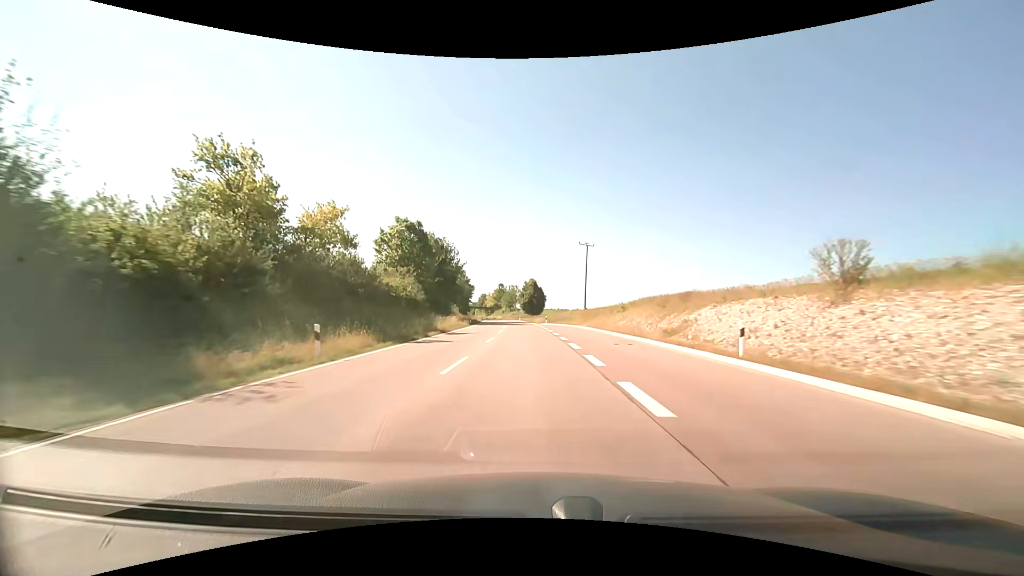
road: primary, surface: asphalt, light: Day
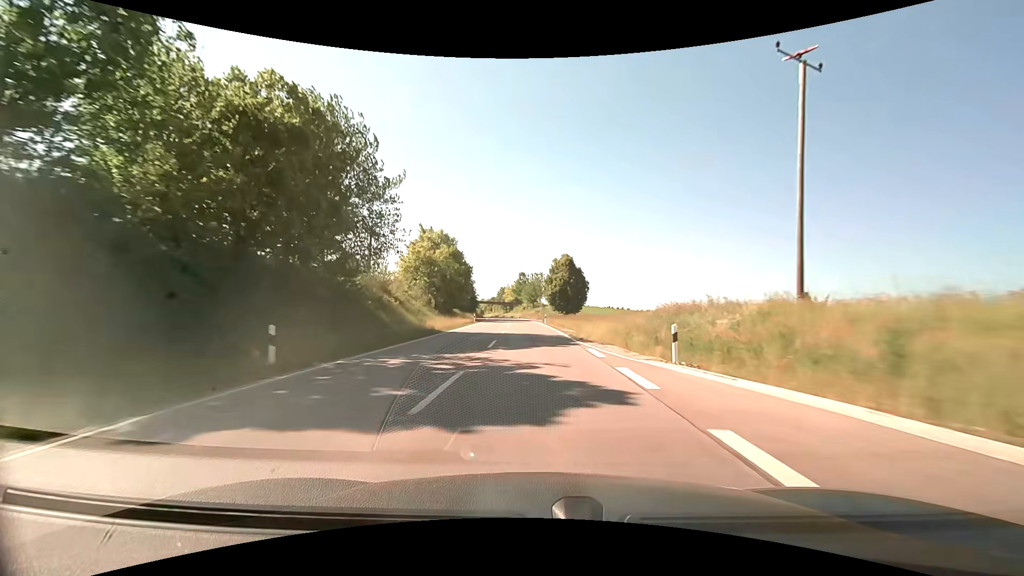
(-1.2, +52.5) m; -2°
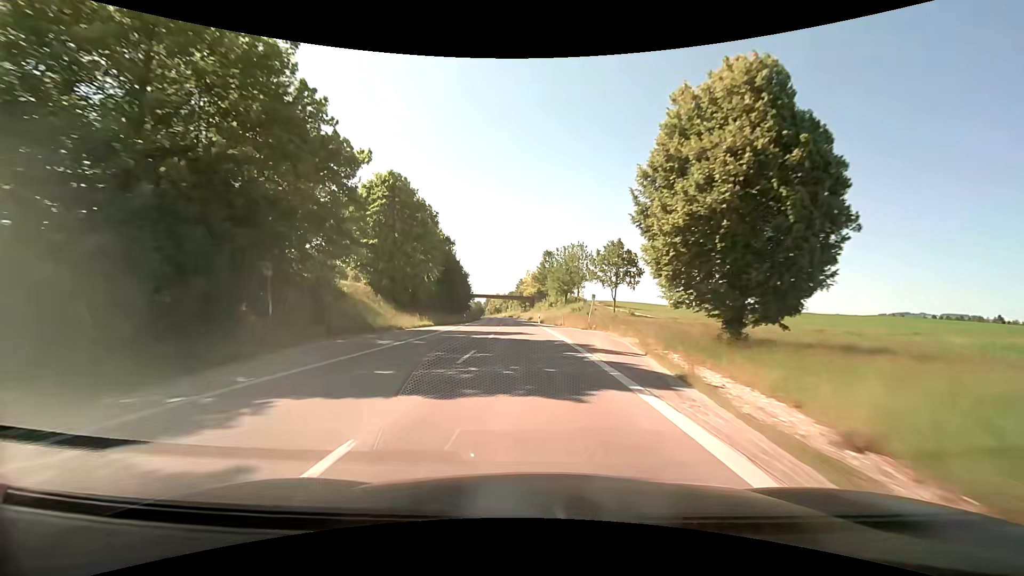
(-2.4, +65.3) m; -4°
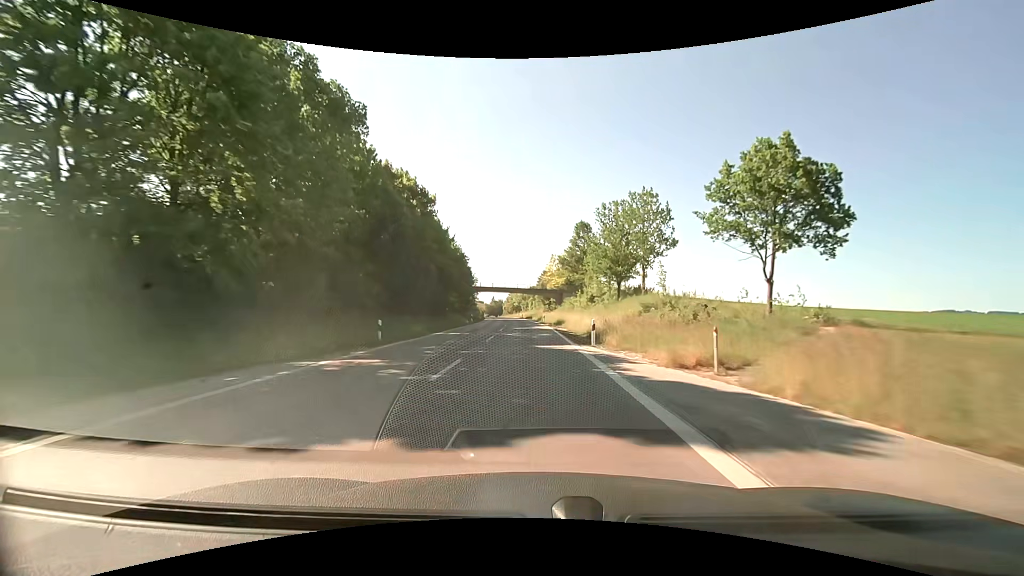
(-0.7, +39.2) m; -2°
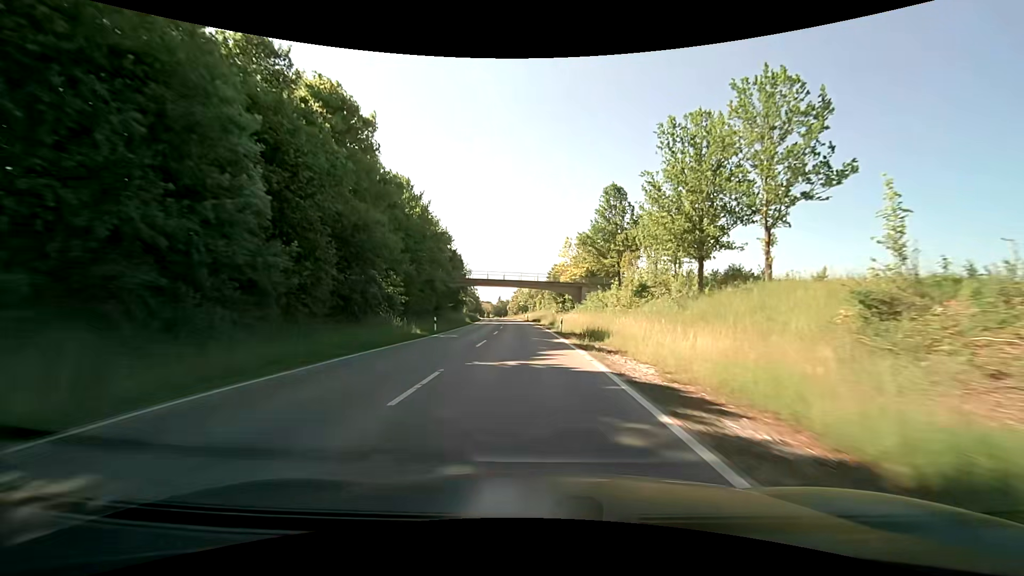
(-0.2, +26.3) m; 0°
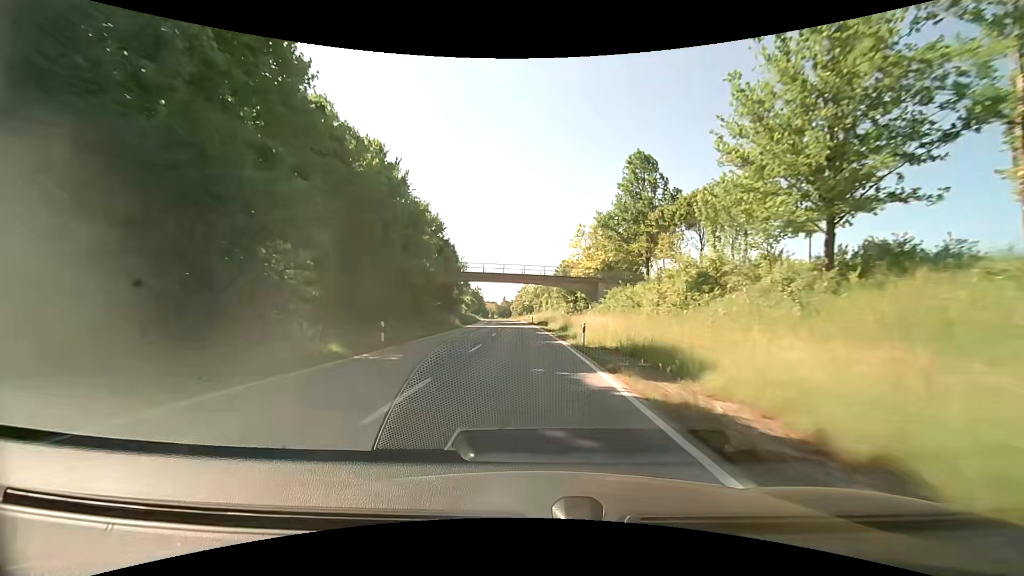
(-0.1, +13.2) m; -1°
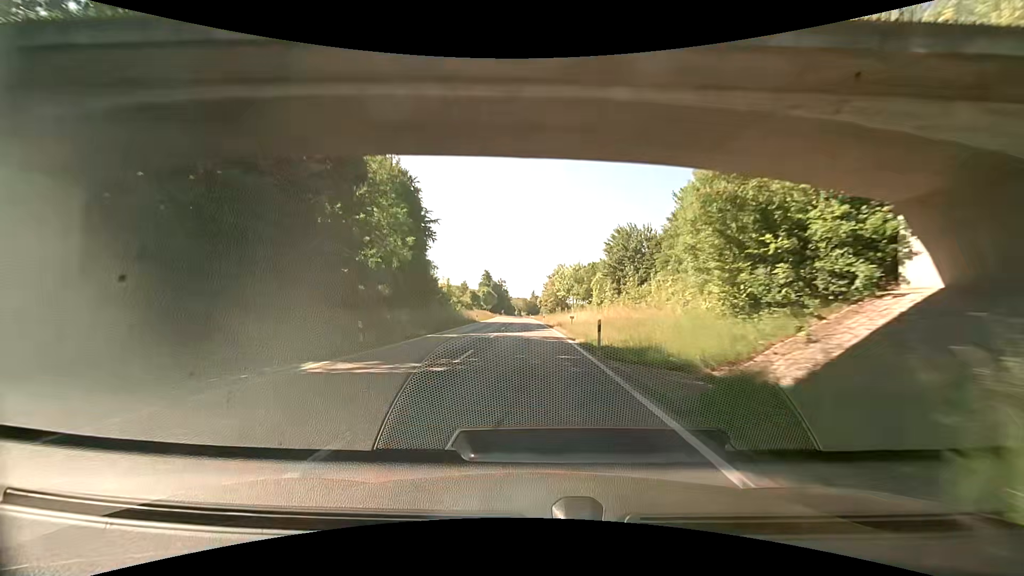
(-2.1, +53.0) m; -4°
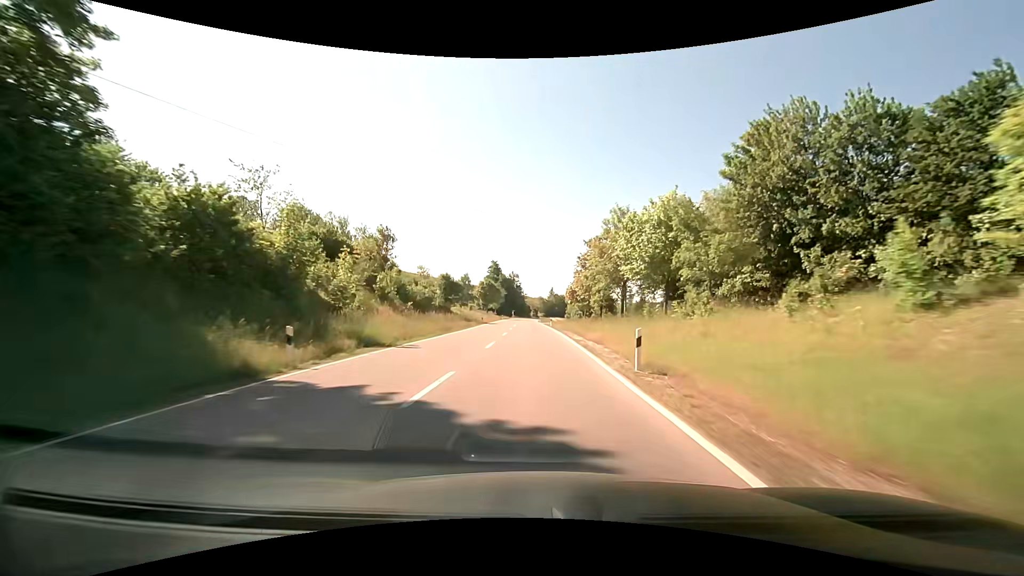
(-1.4, +53.7) m; -3°
